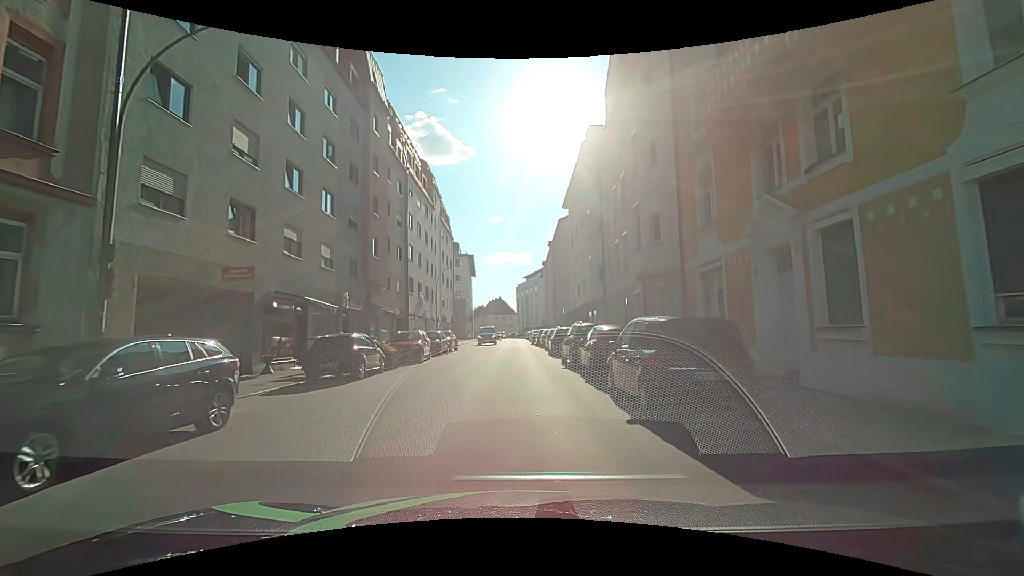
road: tertiary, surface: asphalt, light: Day
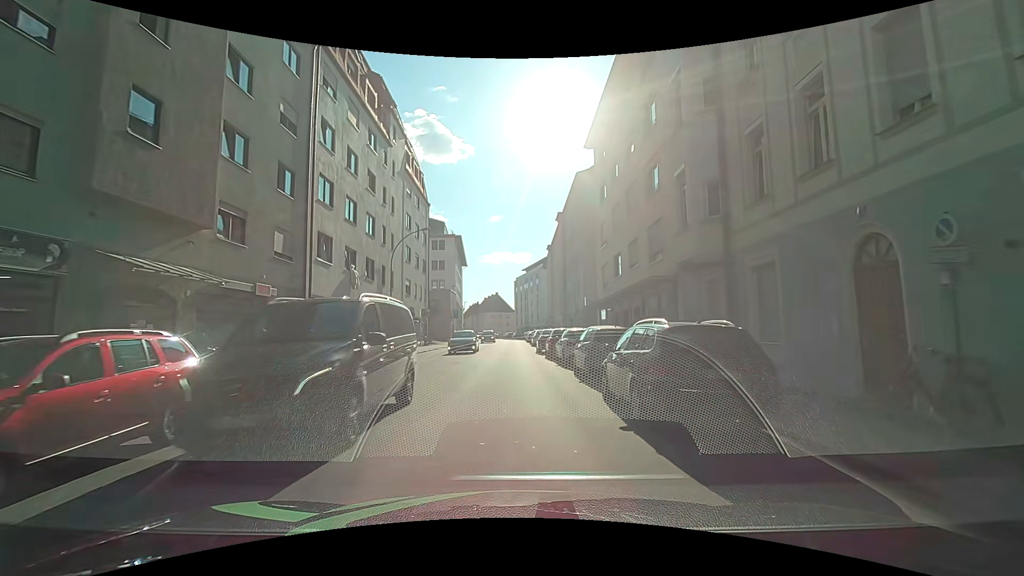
(-0.1, +19.2) m; 0°
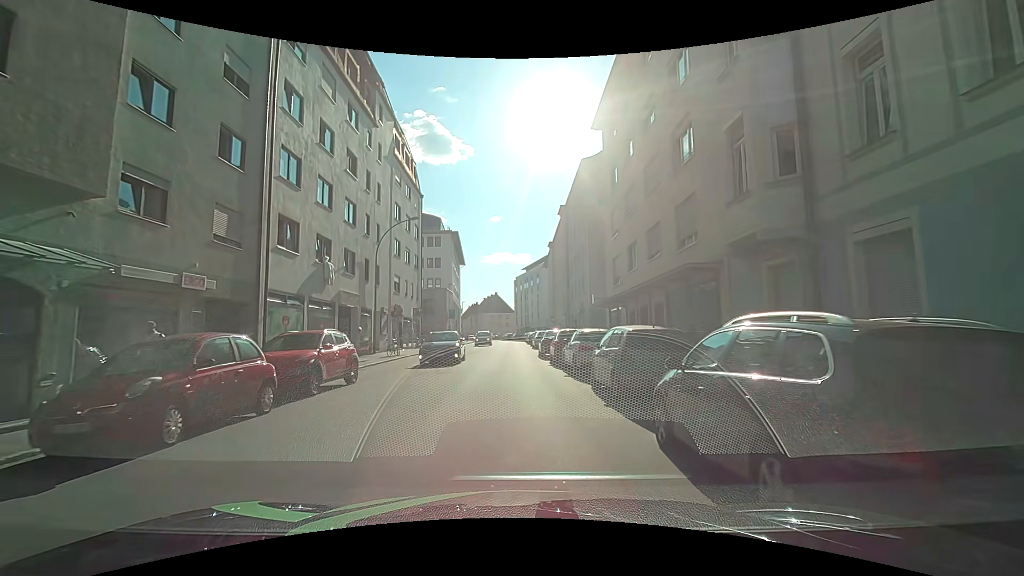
(0.0, +3.9) m; 0°
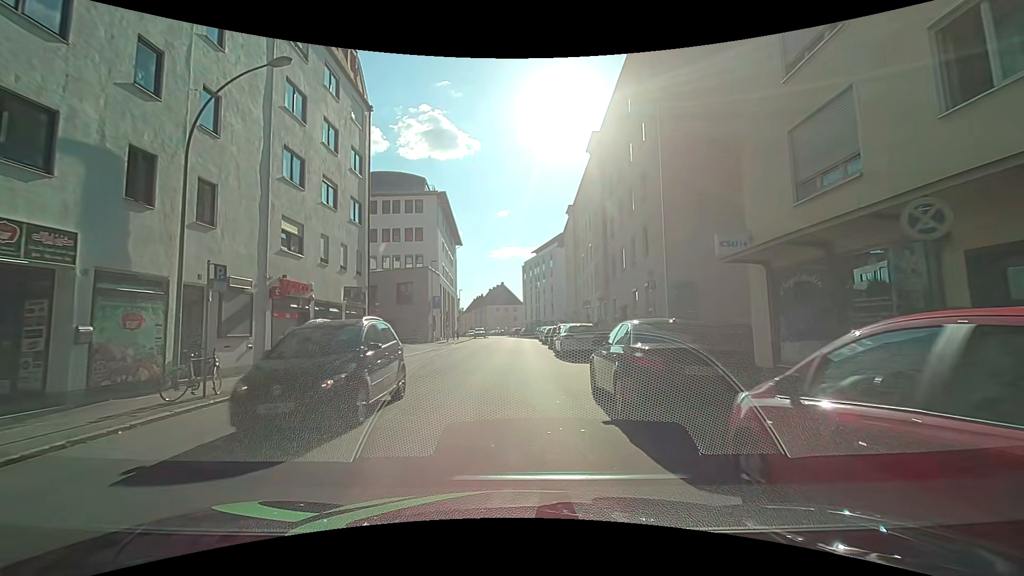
(0.0, +19.3) m; -1°
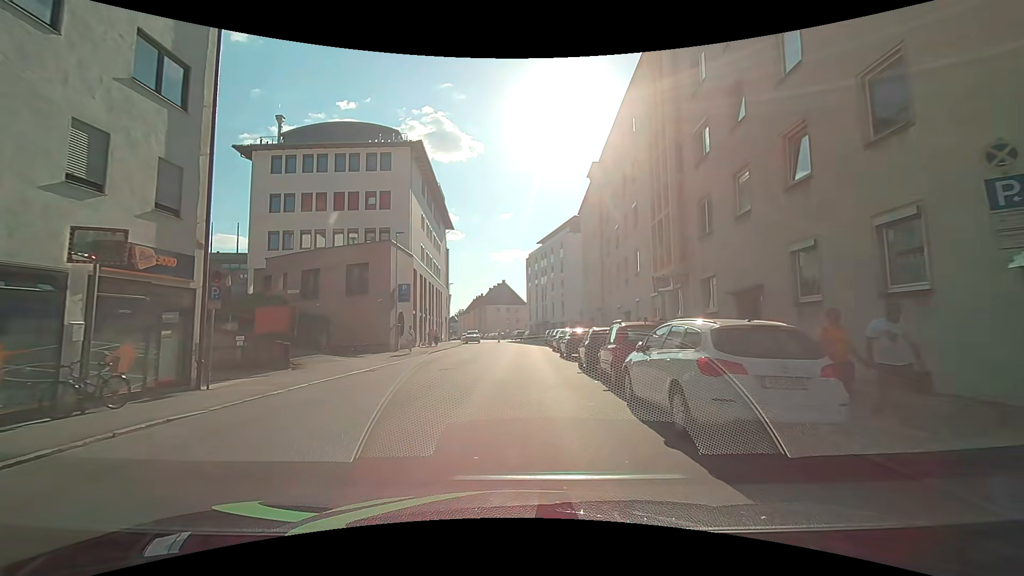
(0.0, +15.7) m; -1°
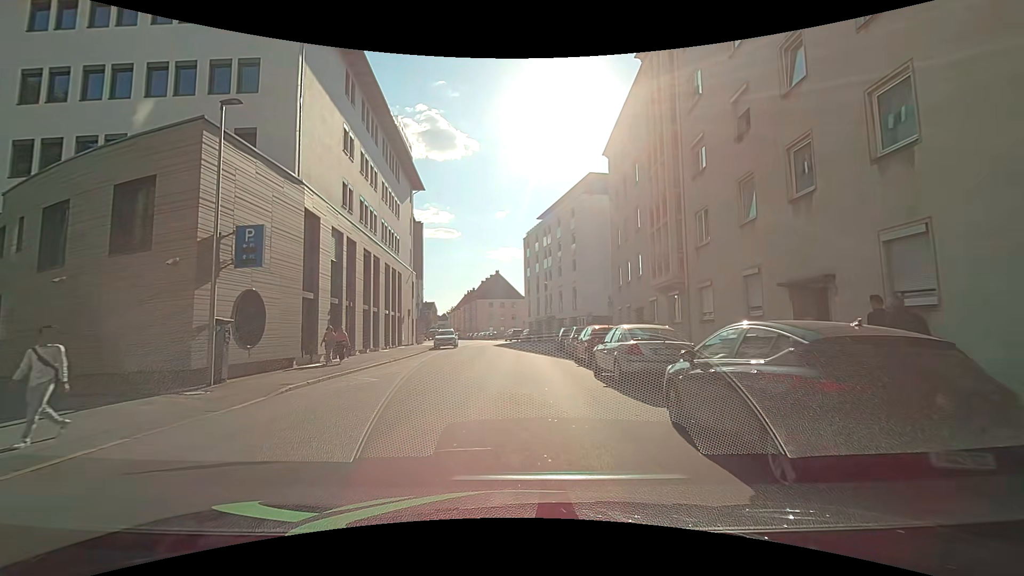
(+0.1, +19.9) m; +1°
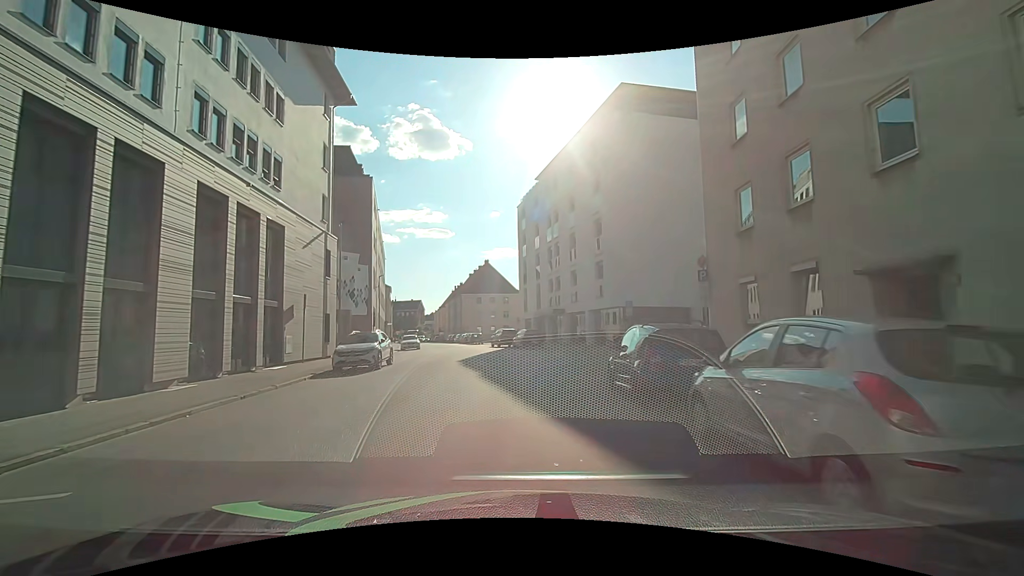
(0.0, +20.2) m; 0°
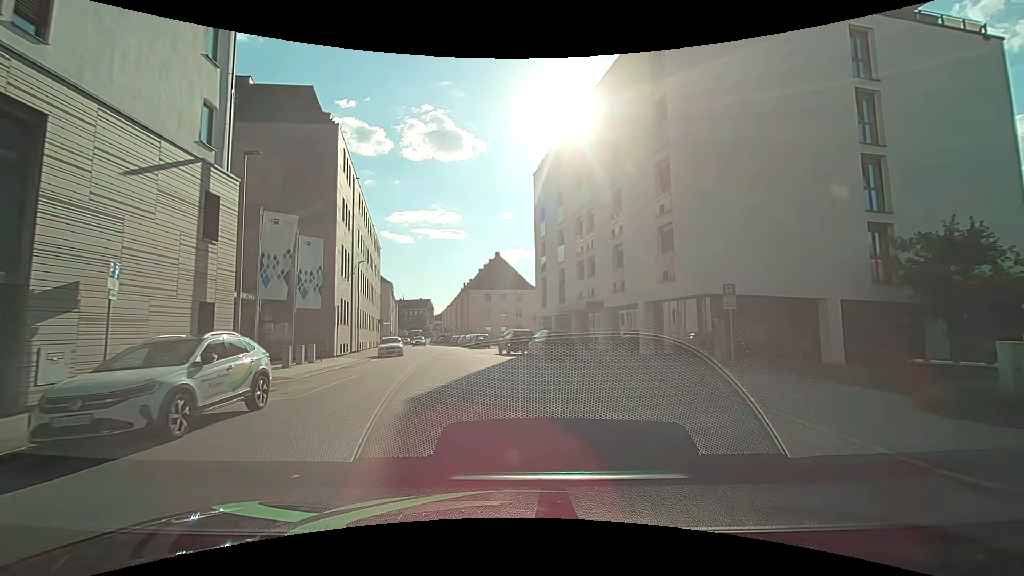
(-0.3, +12.3) m; -2°
(0, +10) (0, +20) (-2, +30) (-4, +40) (-6, +49) (-8, +59) (-10, +69) (-12, +79) (-14, +89) (-16, +98) m
